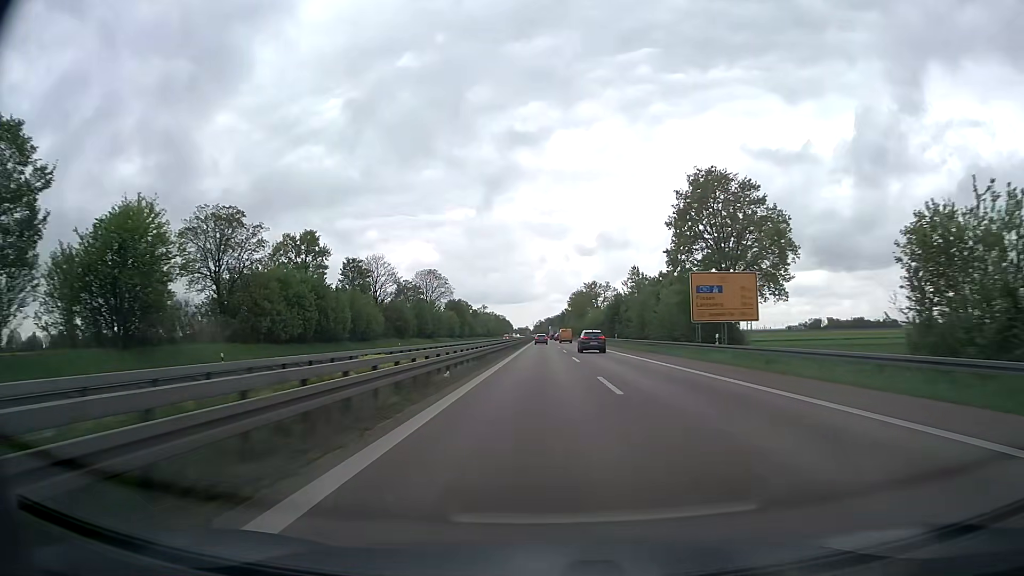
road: trunk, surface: asphalt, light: Day
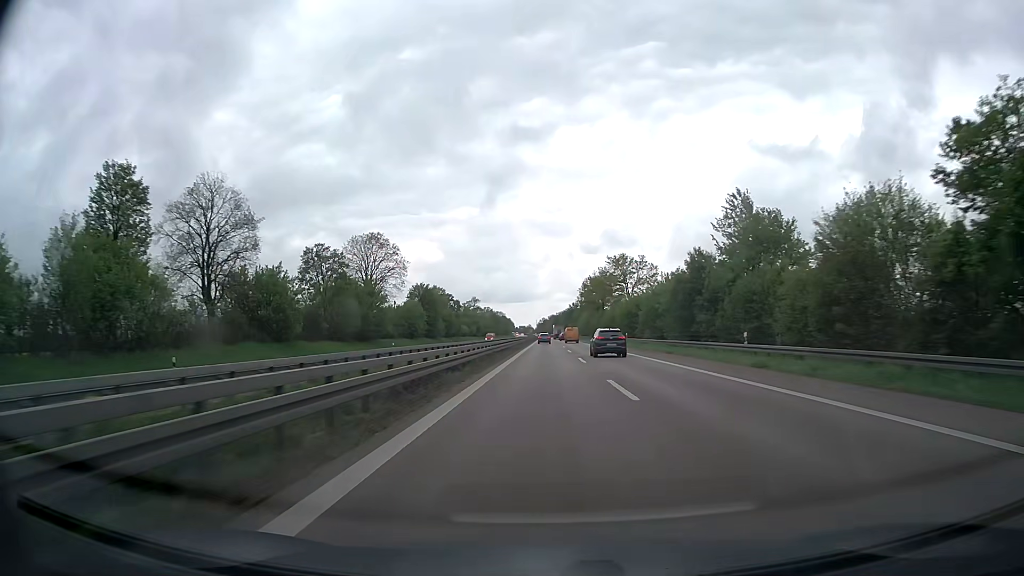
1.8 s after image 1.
(-0.1, +55.4) m; 0°
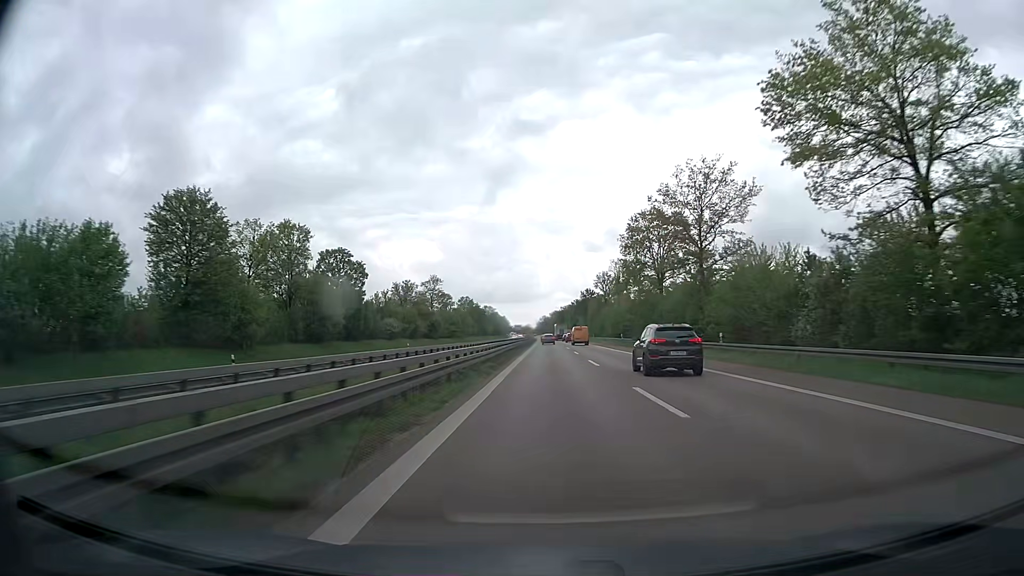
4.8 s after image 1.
(-0.1, +92.9) m; 0°
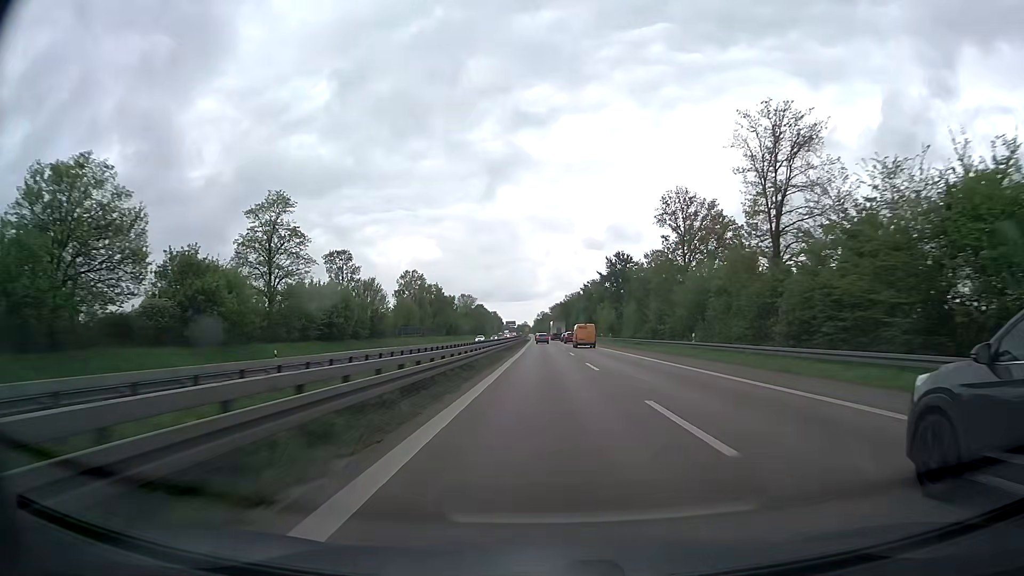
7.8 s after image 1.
(+0.4, +93.4) m; 0°
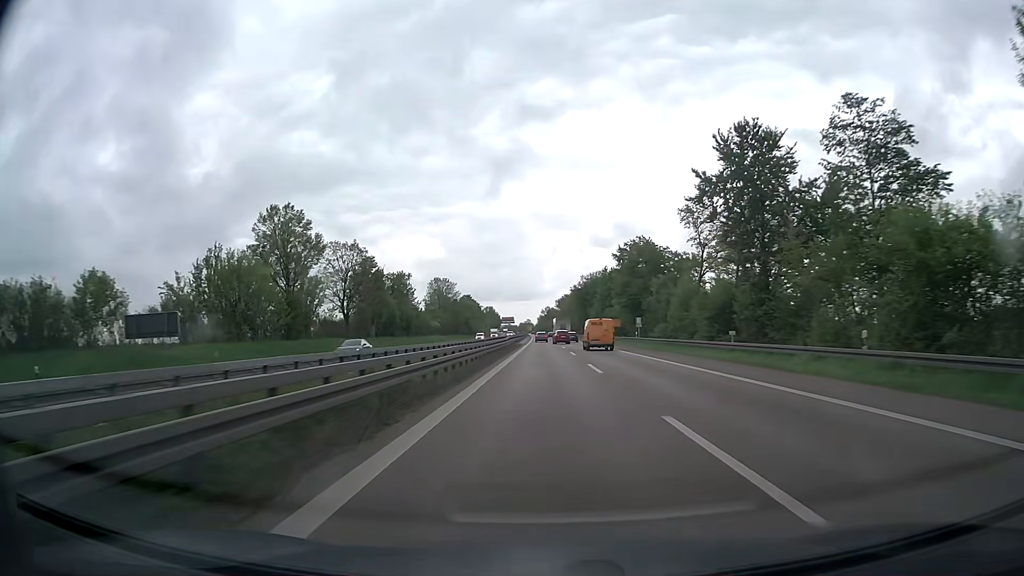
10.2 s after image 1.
(-0.6, +74.6) m; -1°
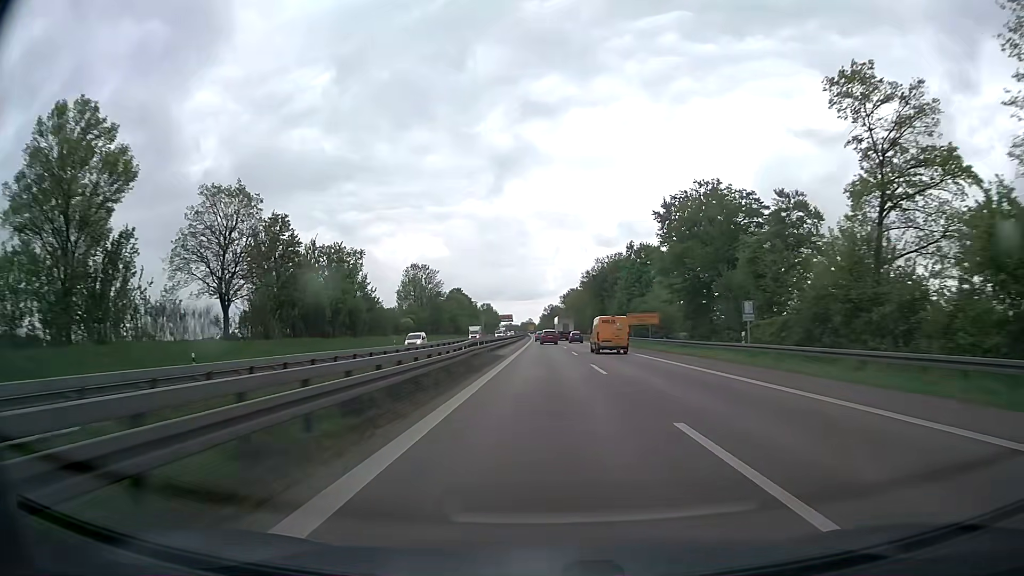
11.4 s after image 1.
(0.0, +36.7) m; 0°
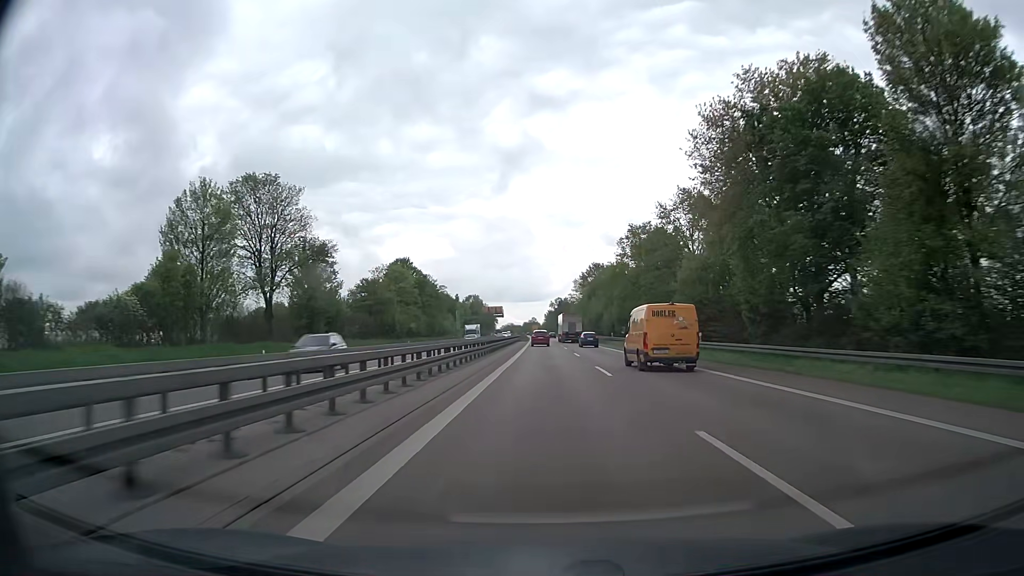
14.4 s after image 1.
(-0.4, +90.6) m; 0°
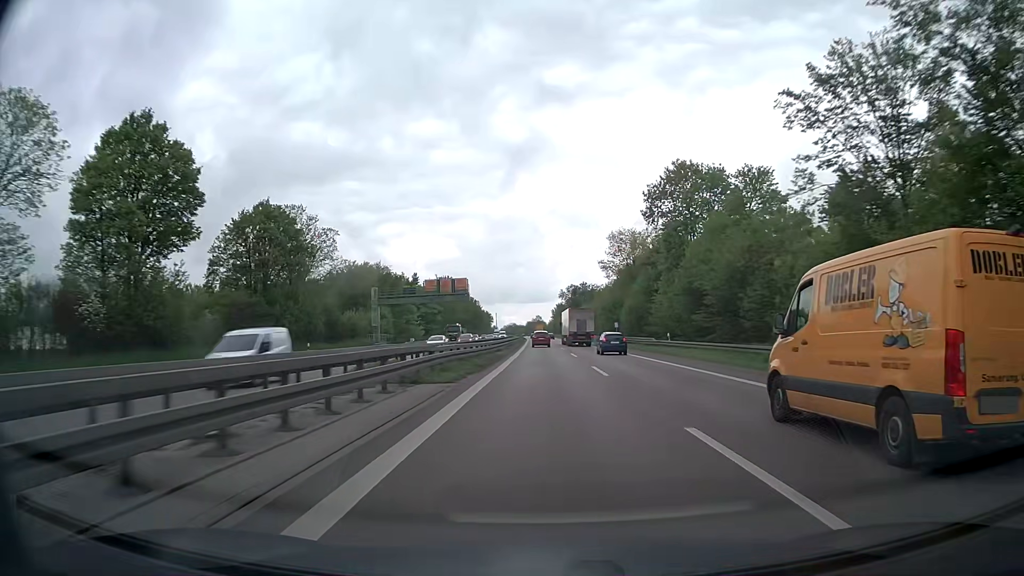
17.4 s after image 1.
(-0.4, +90.1) m; -1°
(0, +10) (0, +20) (0, +30) (0, +40) (0, +50) (0, +60) (0, +70) (0, +80) (0, +90) (0, +100) m
